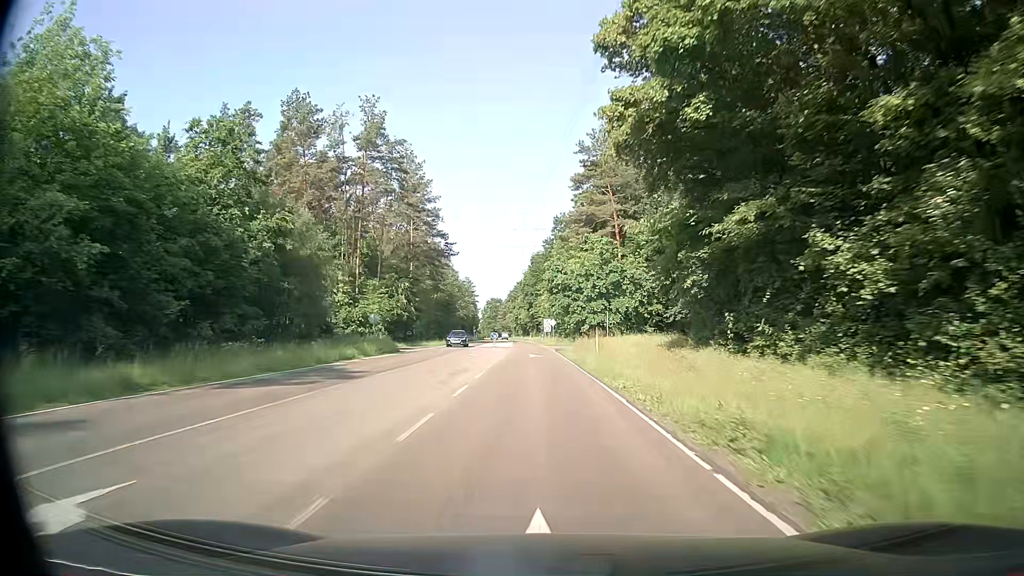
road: secondary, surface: asphalt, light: Day
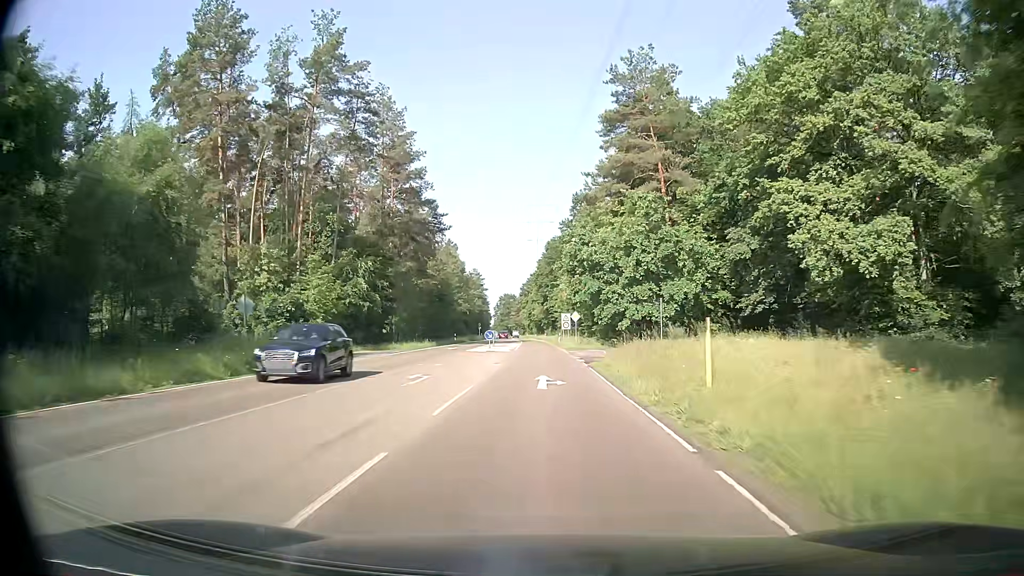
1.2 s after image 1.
(-0.3, +20.9) m; -1°
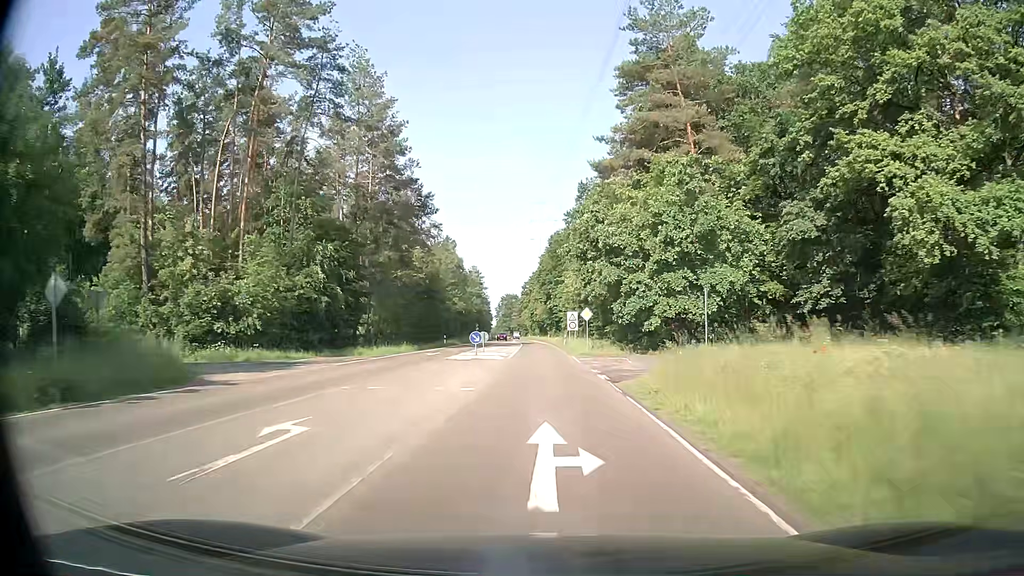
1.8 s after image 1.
(0.0, +10.3) m; 0°
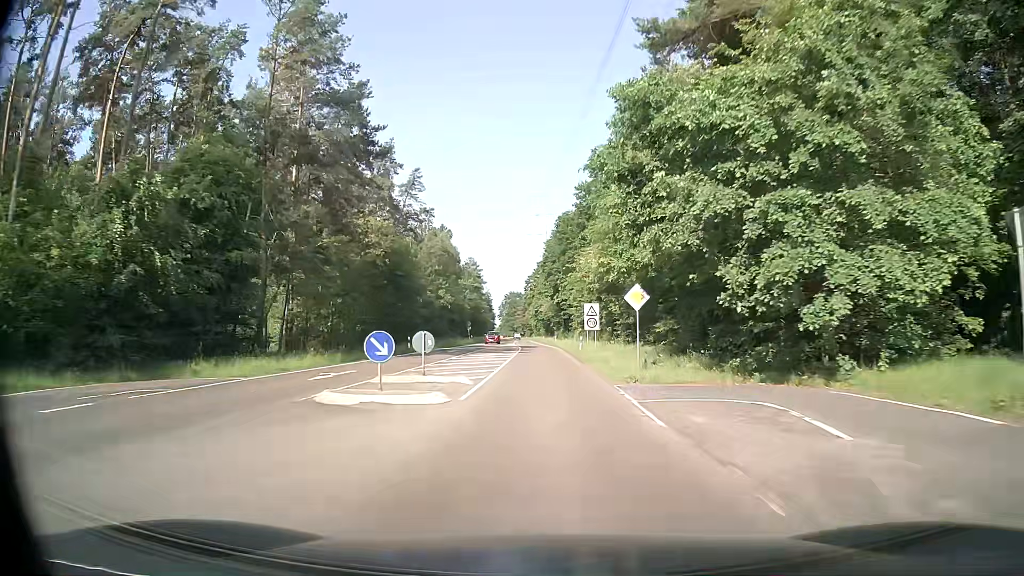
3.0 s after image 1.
(-0.2, +20.4) m; -1°
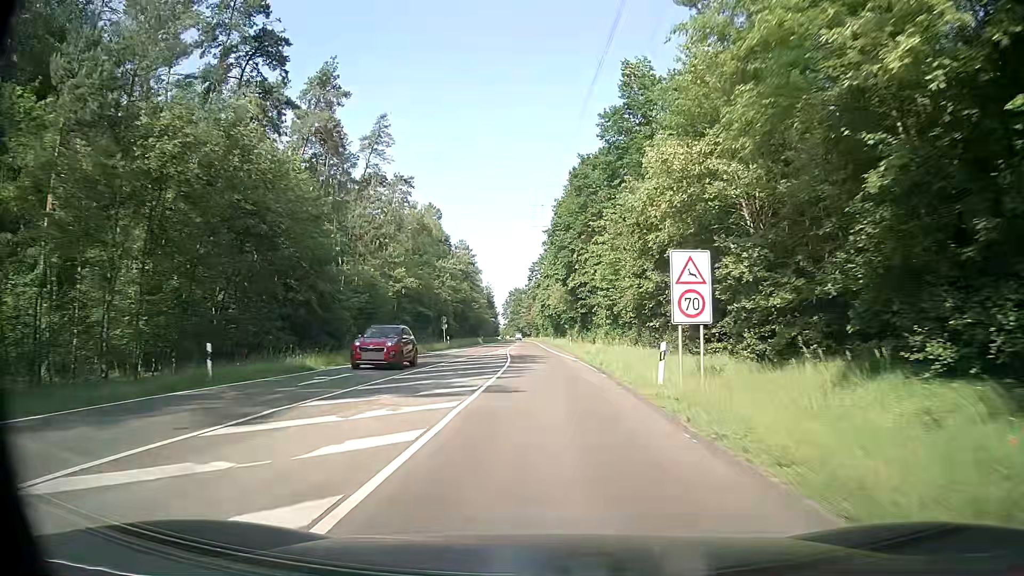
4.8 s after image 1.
(-0.2, +30.2) m; -1°
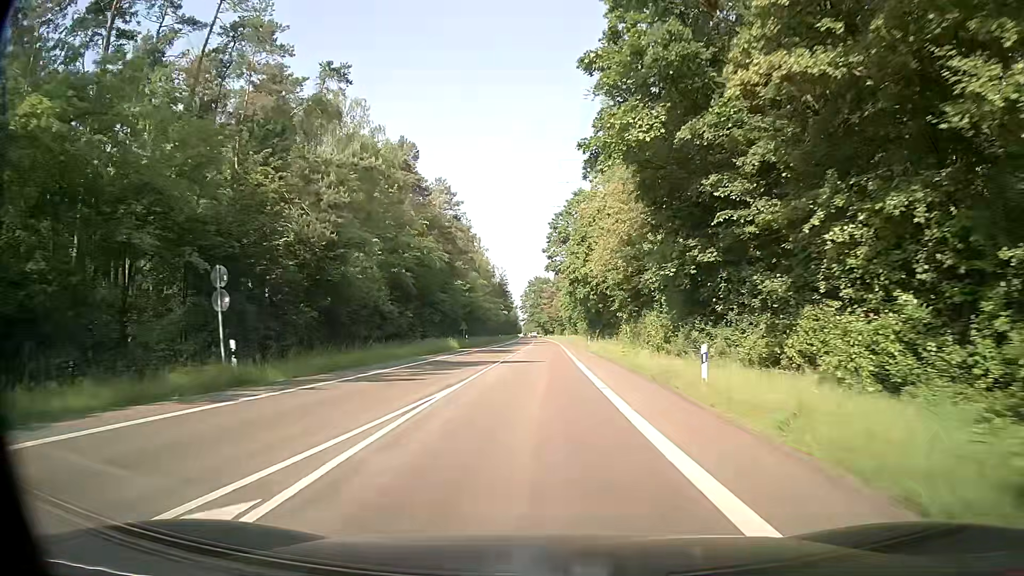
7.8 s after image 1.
(-0.6, +50.0) m; -1°
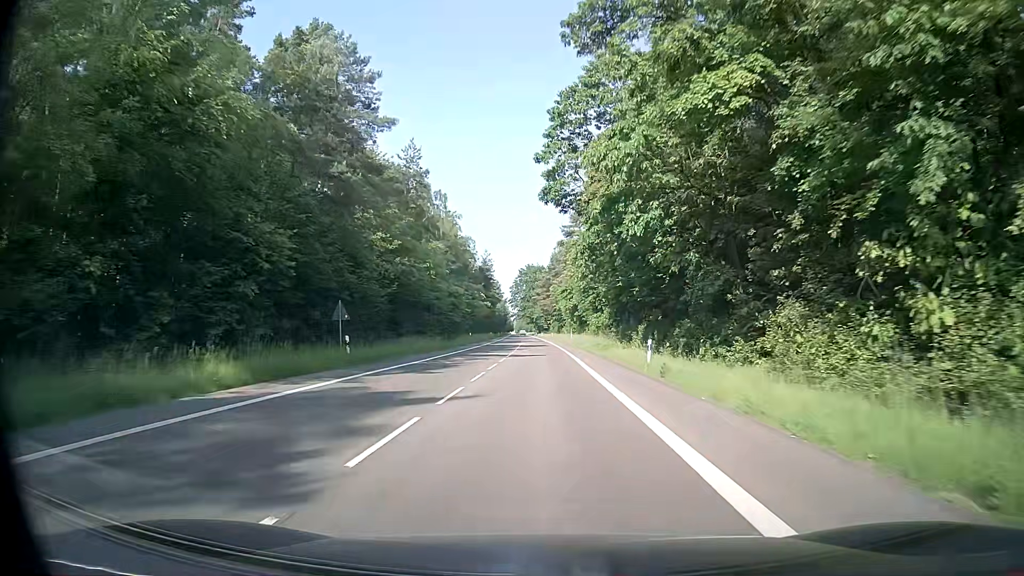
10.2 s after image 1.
(-0.4, +40.0) m; +1°
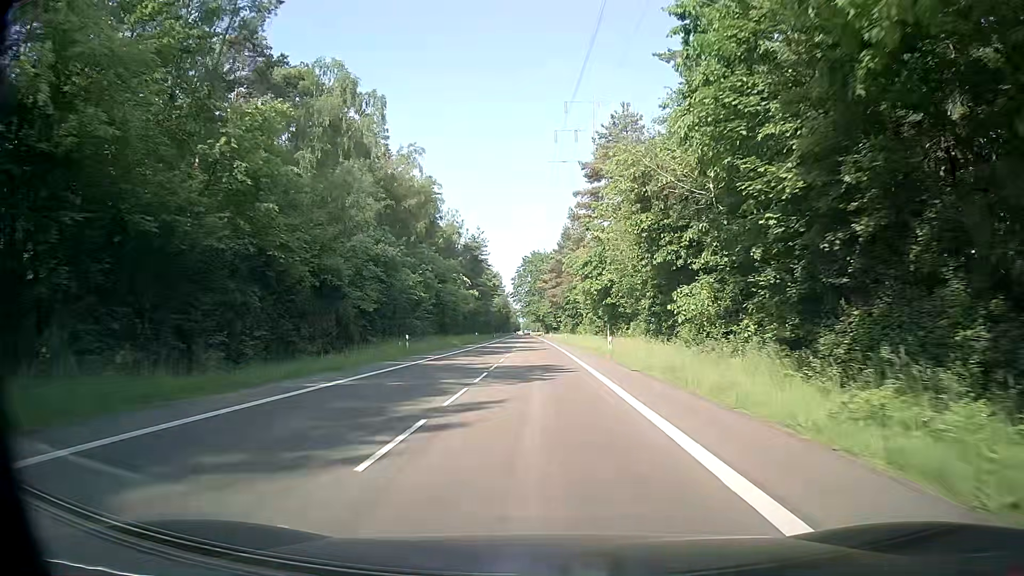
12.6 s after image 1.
(-0.5, +40.0) m; -1°
(0, +10) (0, +20) (0, +30) (0, +40) (-1, +50) (-1, +60) (-1, +70) (-1, +80) (-2, +90) (-2, +100) m
